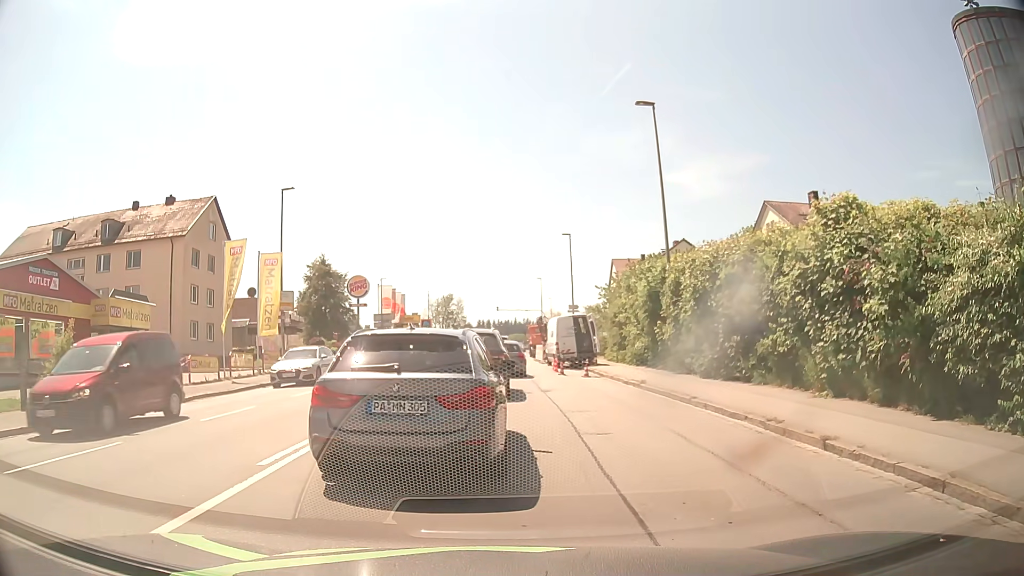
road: tertiary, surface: asphalt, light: Day
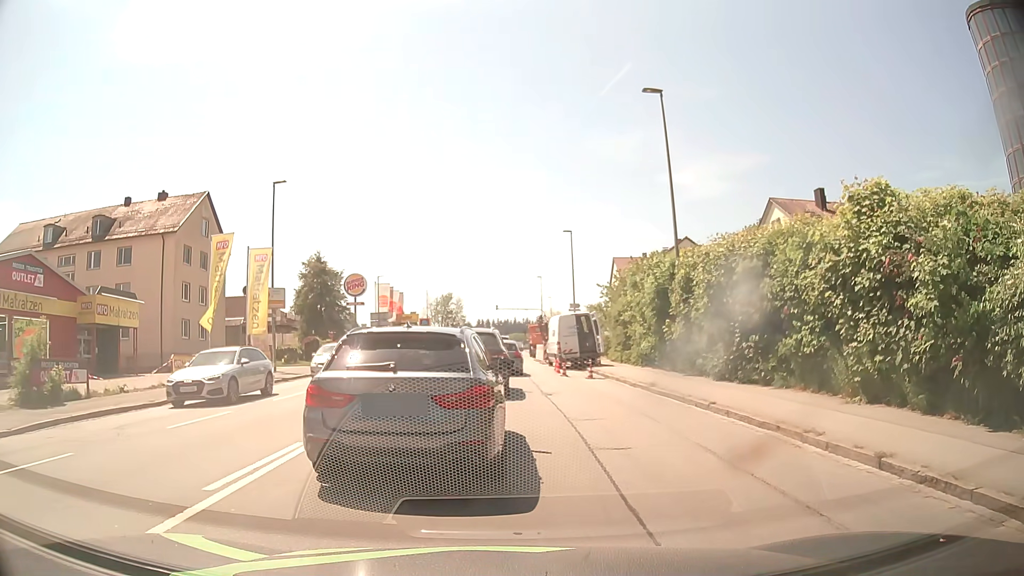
(0.0, +1.4) m; 0°
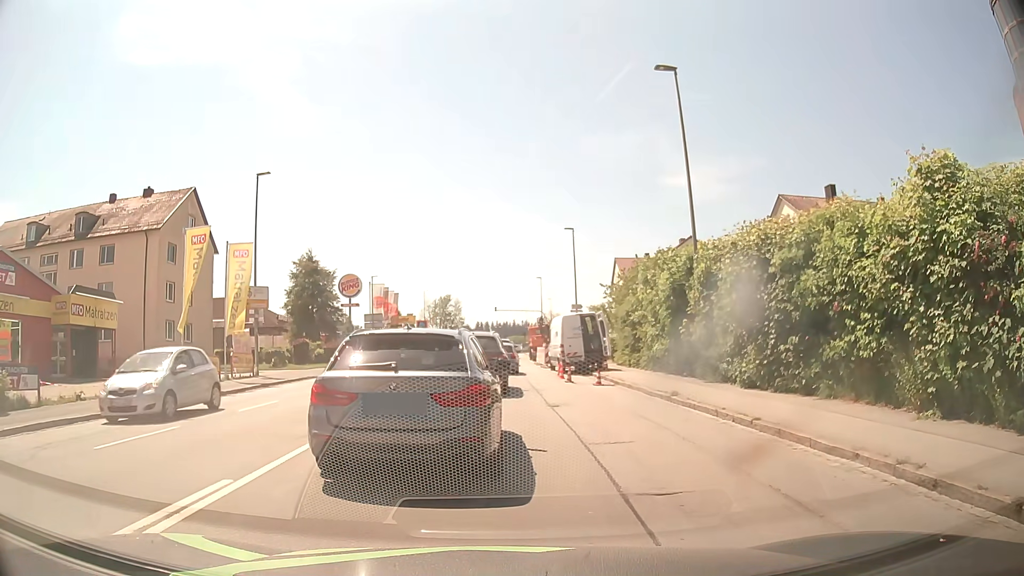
(0.0, +2.5) m; -1°
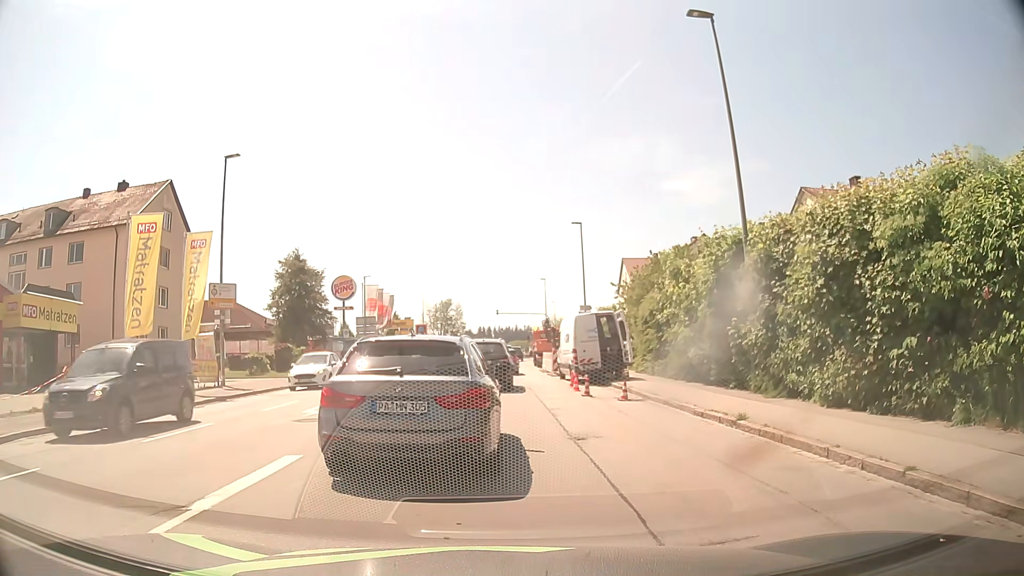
(0.0, +4.7) m; +1°
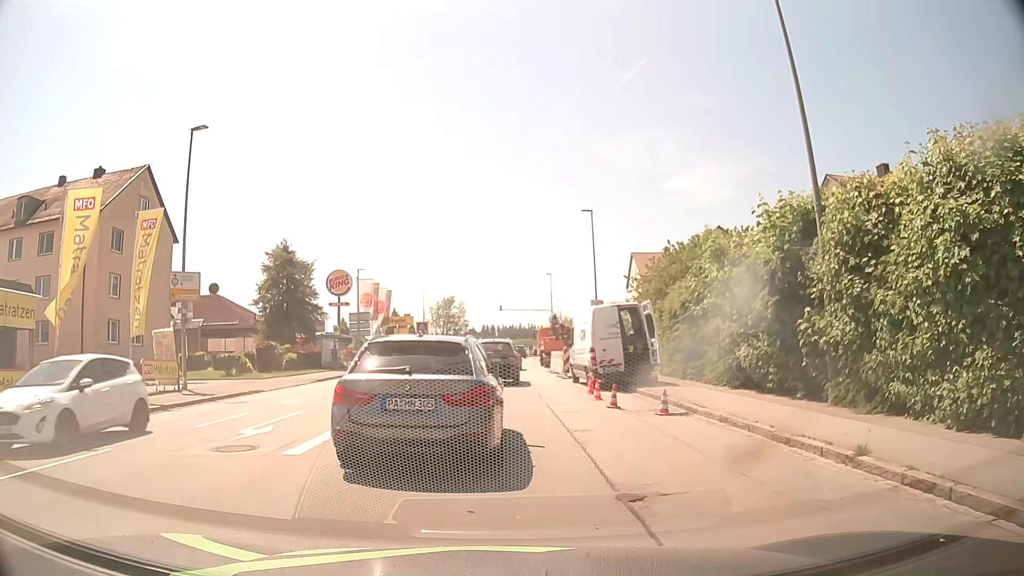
(-0.1, +4.2) m; -2°
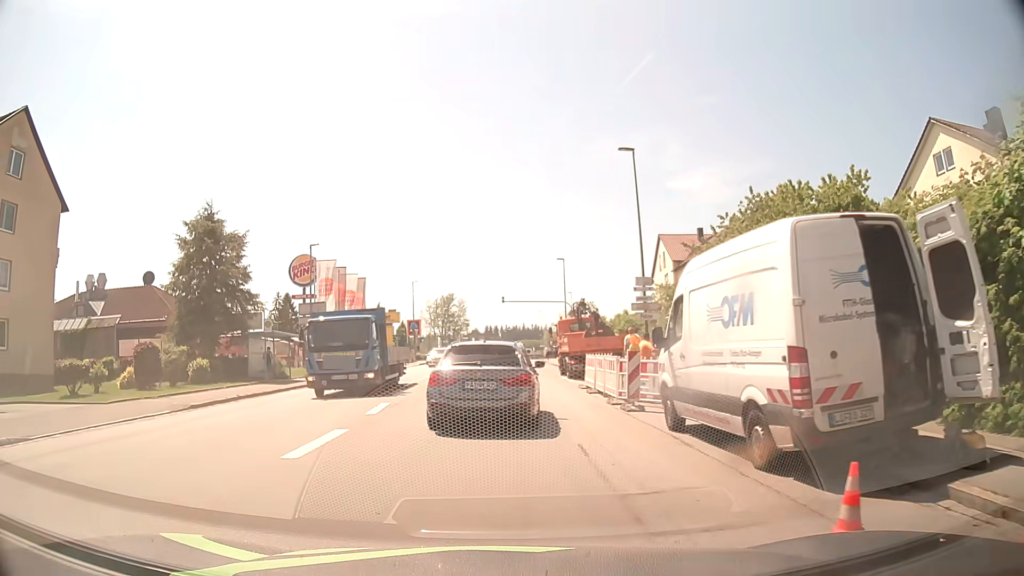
(+0.2, +15.1) m; +1°
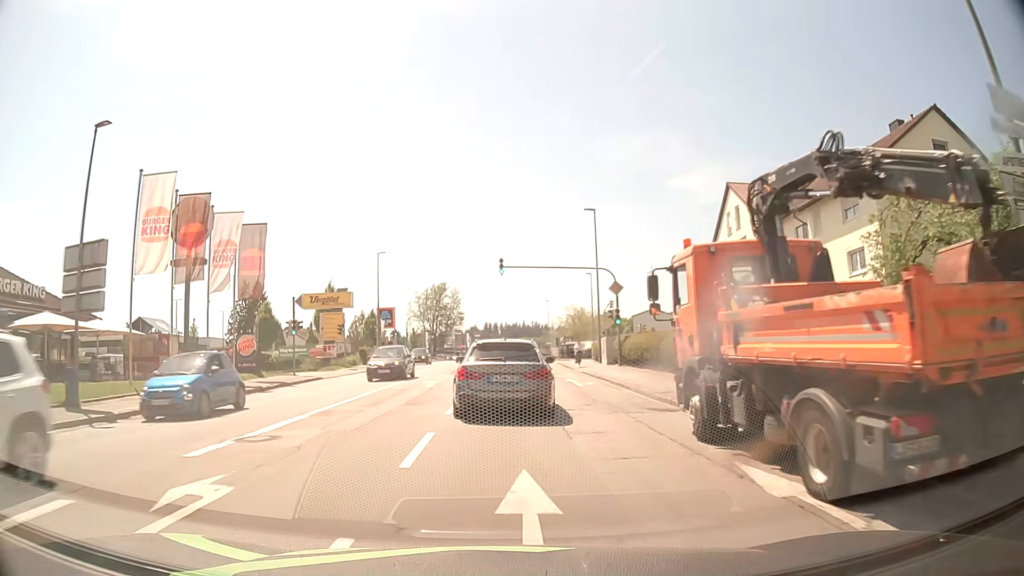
(-0.1, +24.5) m; 0°
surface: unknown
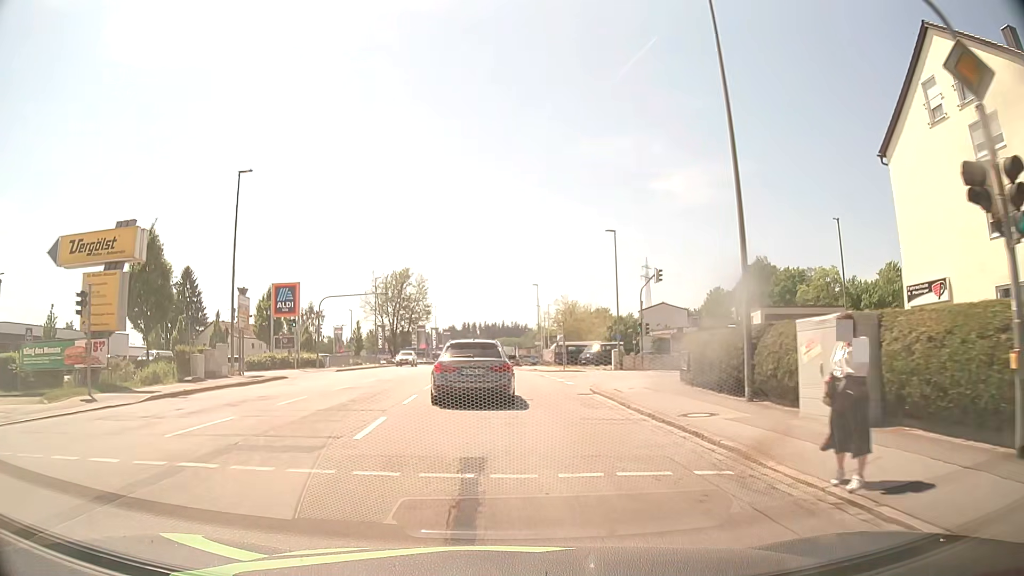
(+0.6, +30.7) m; +1°
(0, +10) (0, +20) (0, +30) (0, +40) (0, +50) (0, +60) (-1, +70) (-1, +80) (-1, +90) (0, +100) m
